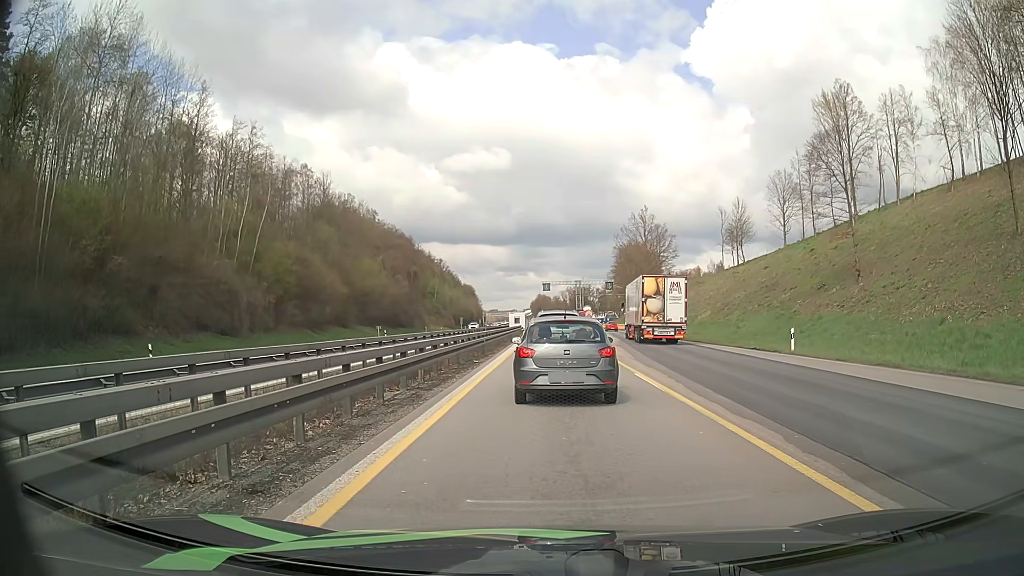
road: motorway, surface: asphalt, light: Day
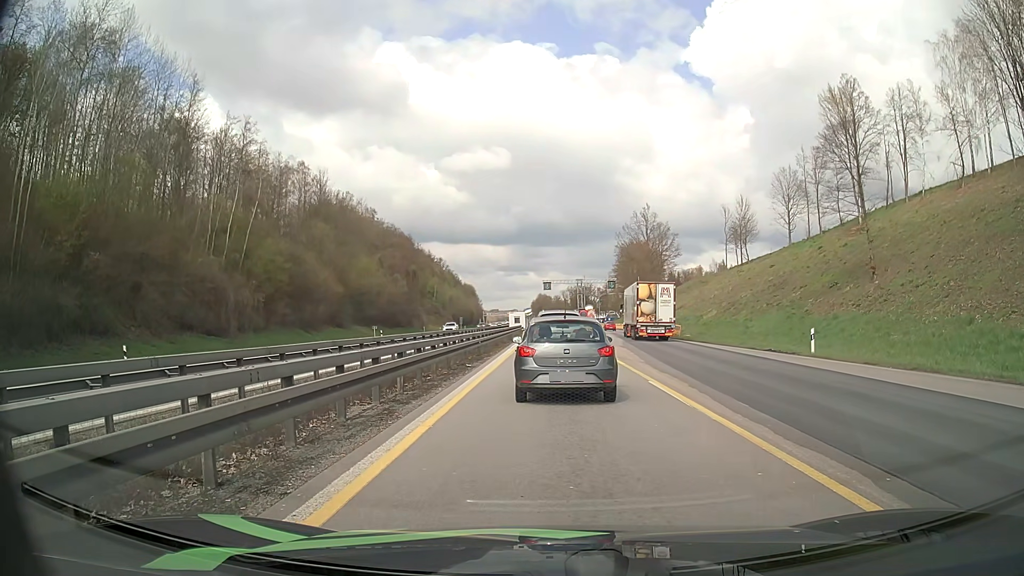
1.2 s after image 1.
(0.0, +2.3) m; -1°
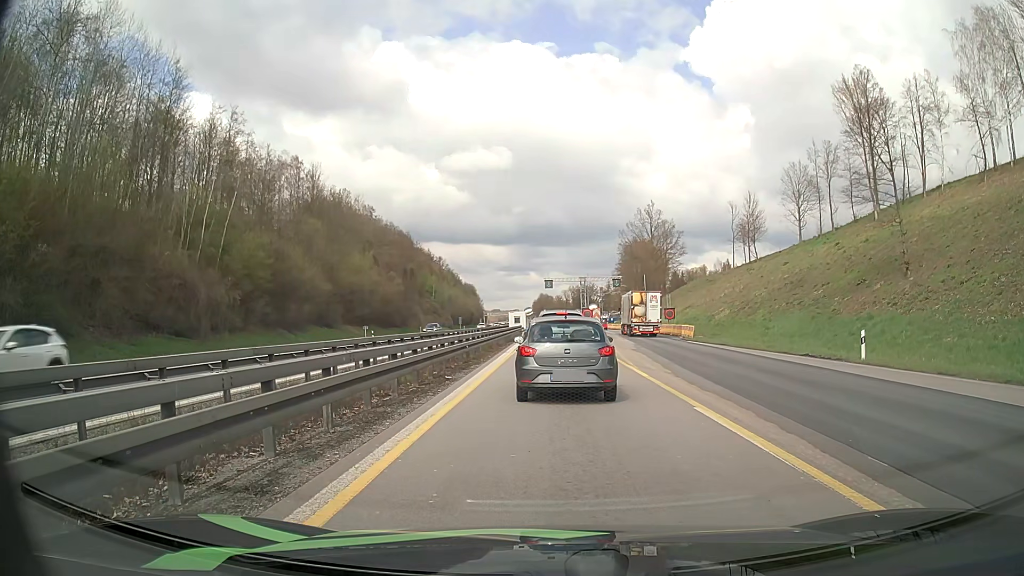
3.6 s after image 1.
(+0.1, +4.6) m; 0°
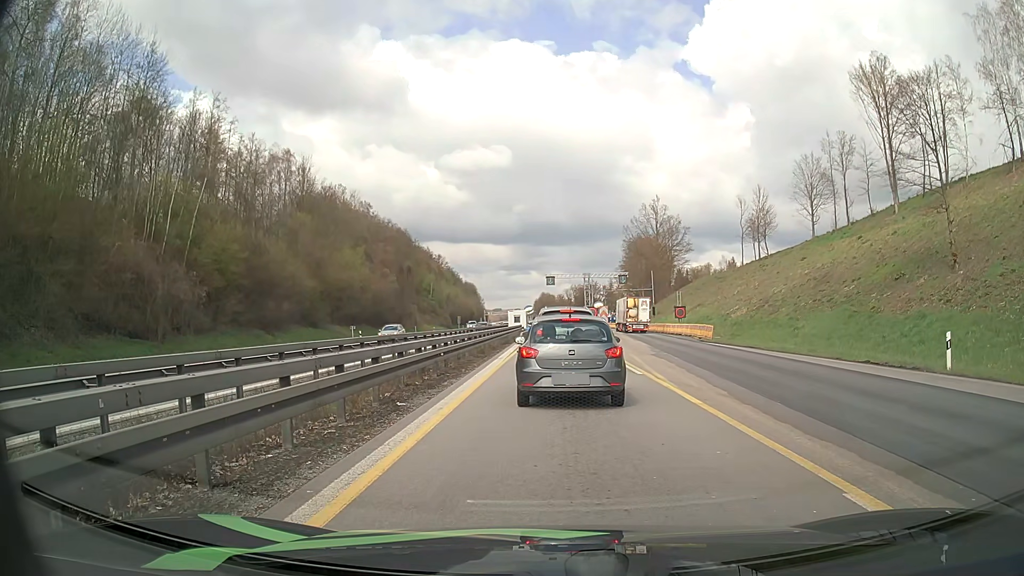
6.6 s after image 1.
(+0.1, +5.5) m; -1°
